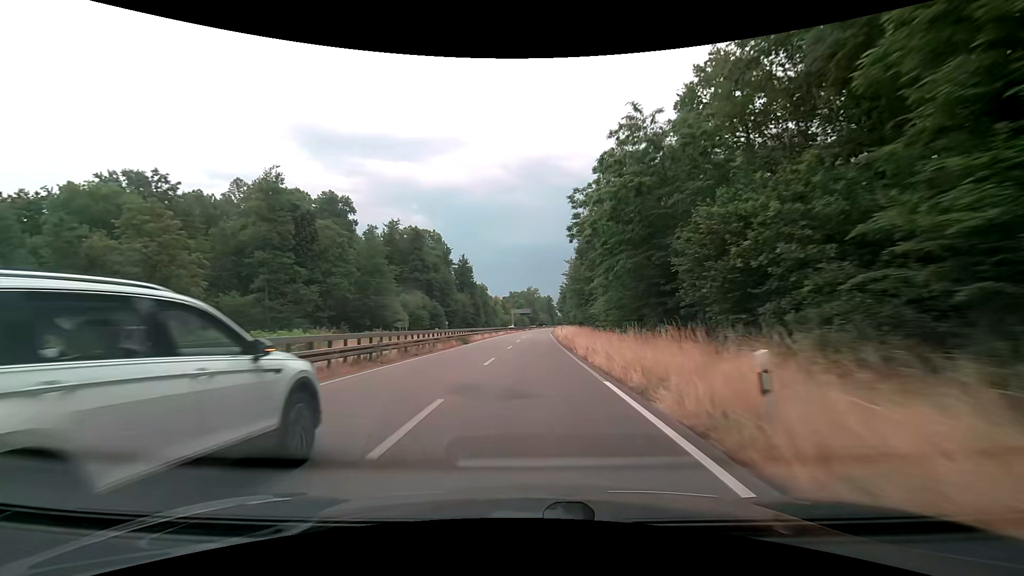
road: trunk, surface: asphalt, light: Day
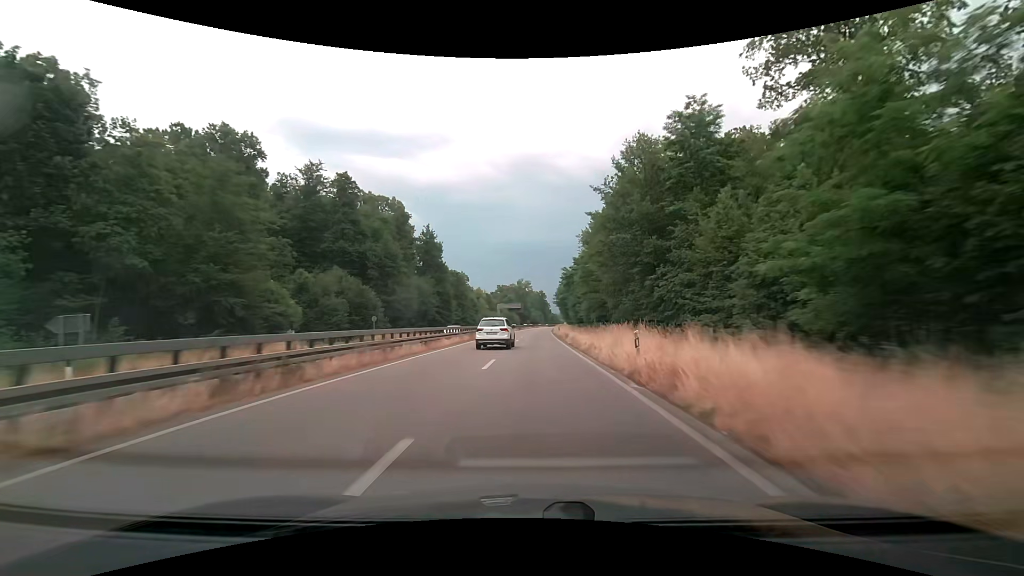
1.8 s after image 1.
(+0.3, +42.1) m; +1°
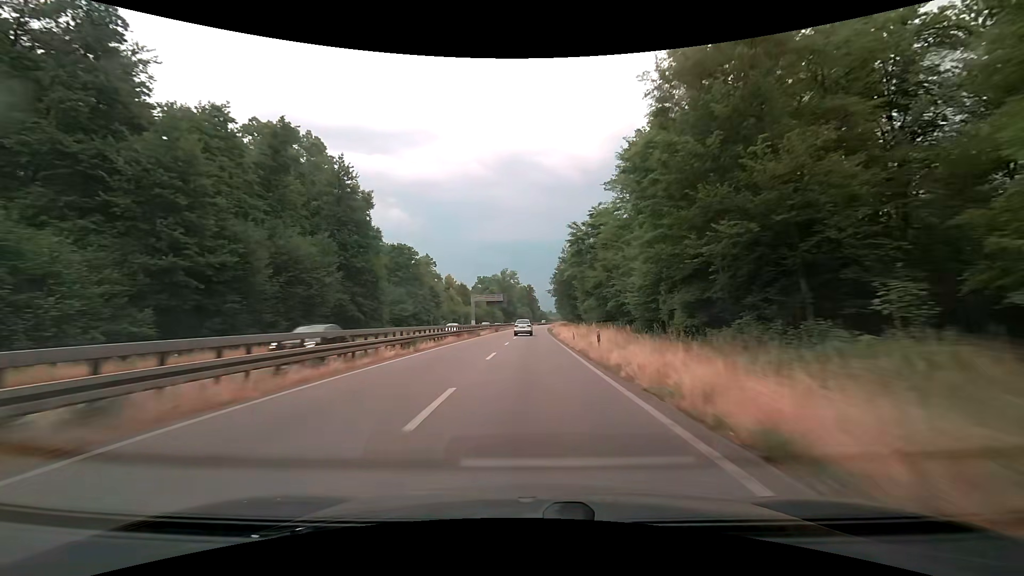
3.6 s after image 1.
(+0.4, +44.4) m; +1°
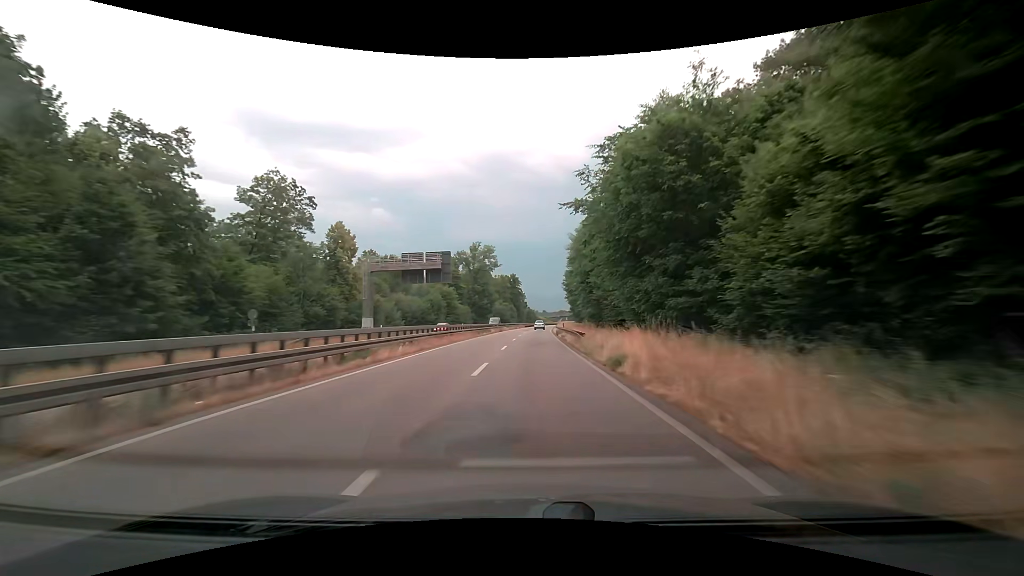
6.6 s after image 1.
(+1.0, +77.7) m; +2°
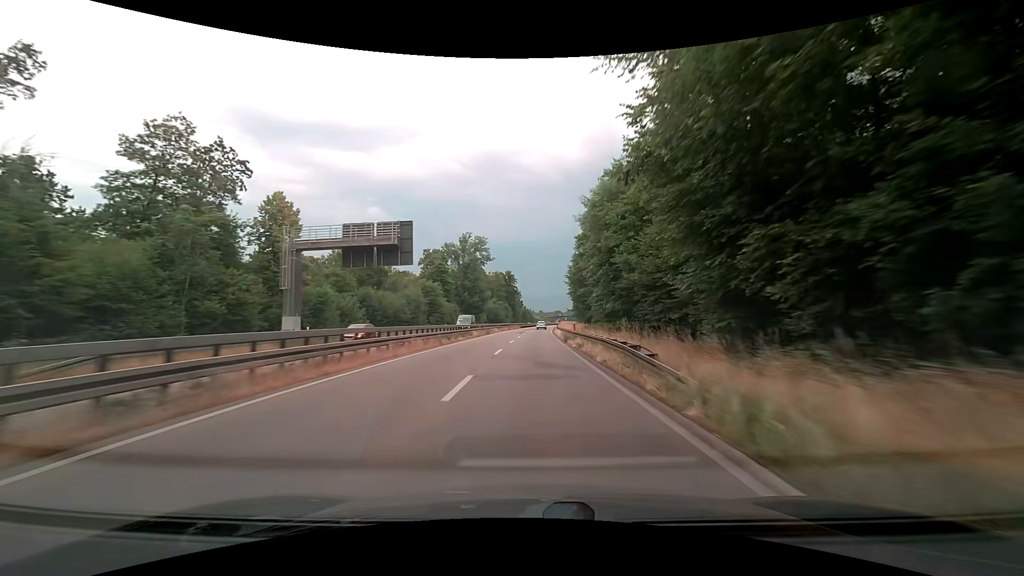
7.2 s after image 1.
(+0.1, +16.0) m; +1°
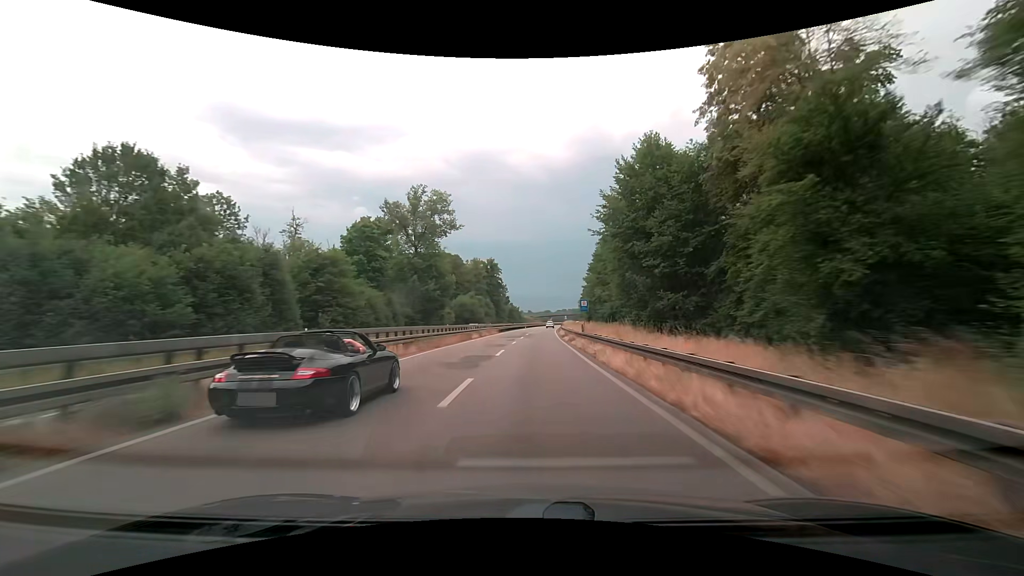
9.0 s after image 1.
(+0.5, +48.7) m; +1°
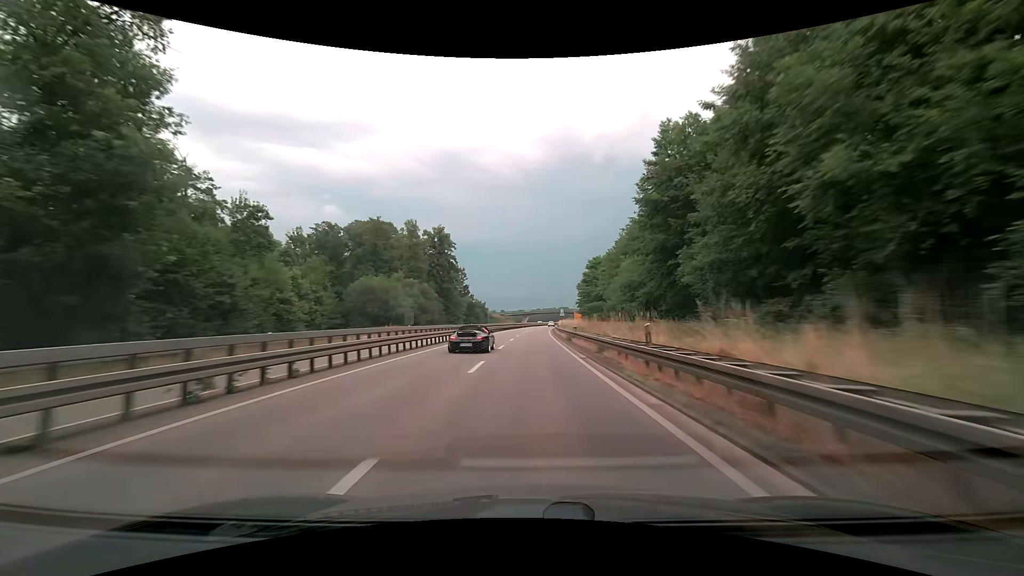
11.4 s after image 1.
(+1.5, +66.9) m; +3°
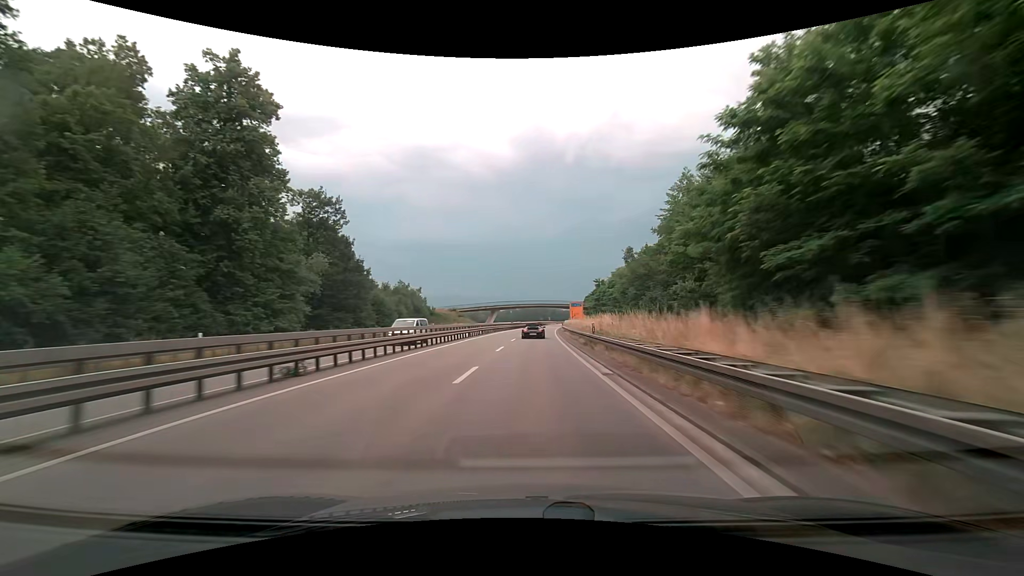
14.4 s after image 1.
(+1.9, +86.2) m; +3°
(0, +10) (0, +20) (0, +30) (+1, +40) (+1, +50) (+2, +60) (+2, +70) (+3, +80) (+3, +90) (+4, +100) m
